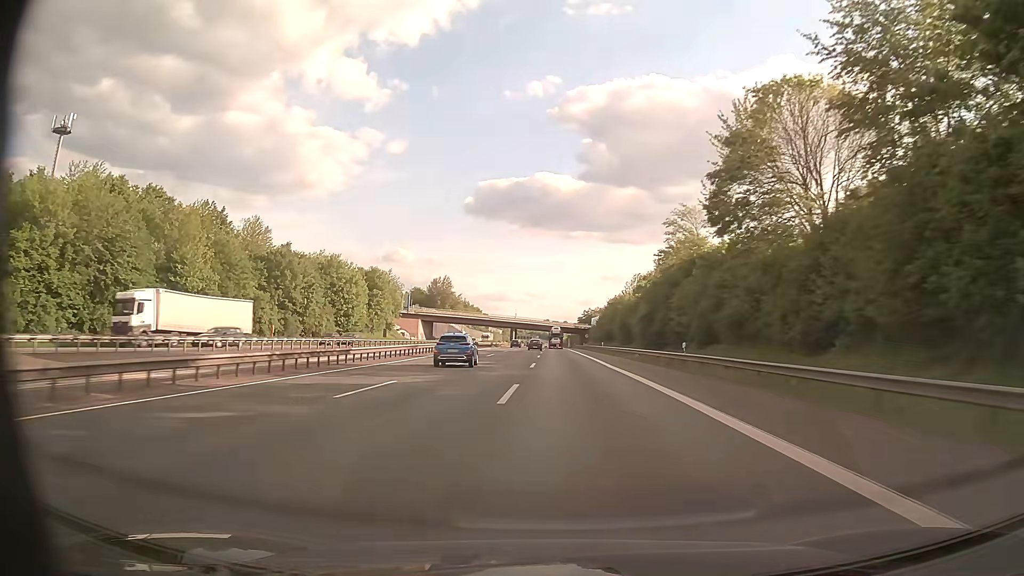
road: motorway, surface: asphalt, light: Day
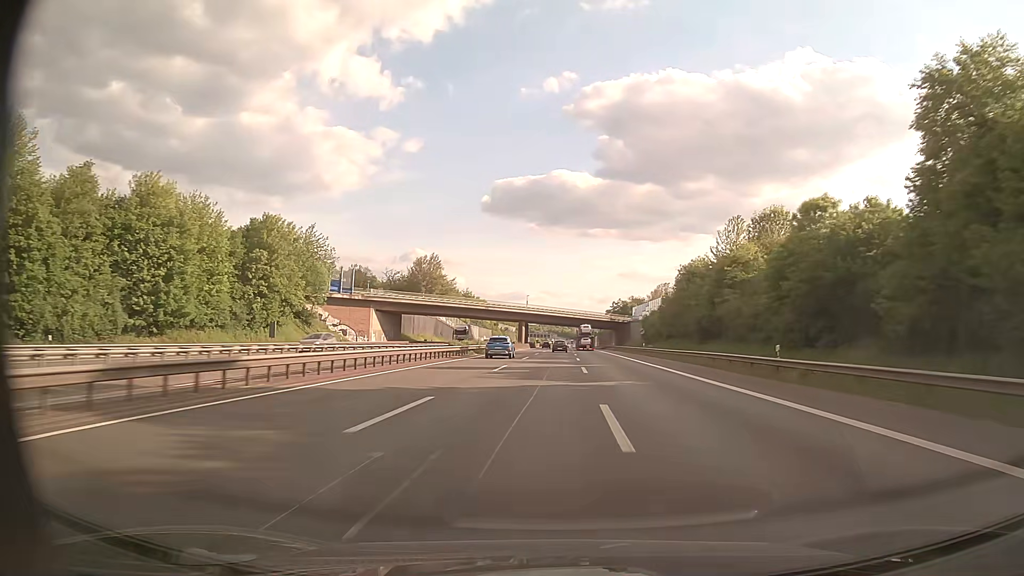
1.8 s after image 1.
(-1.6, +59.1) m; -2°
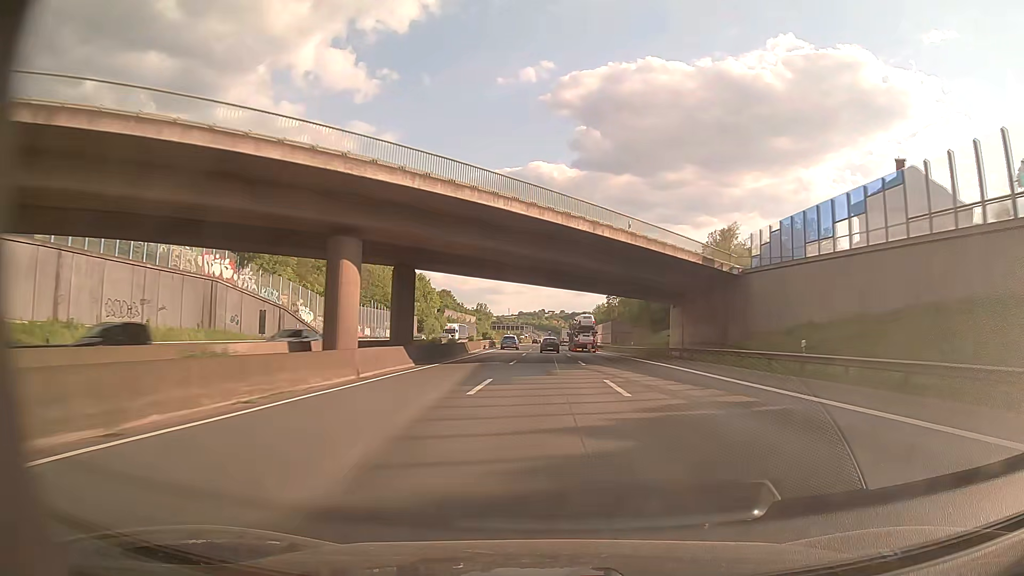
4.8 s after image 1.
(+2.0, +102.0) m; +2°
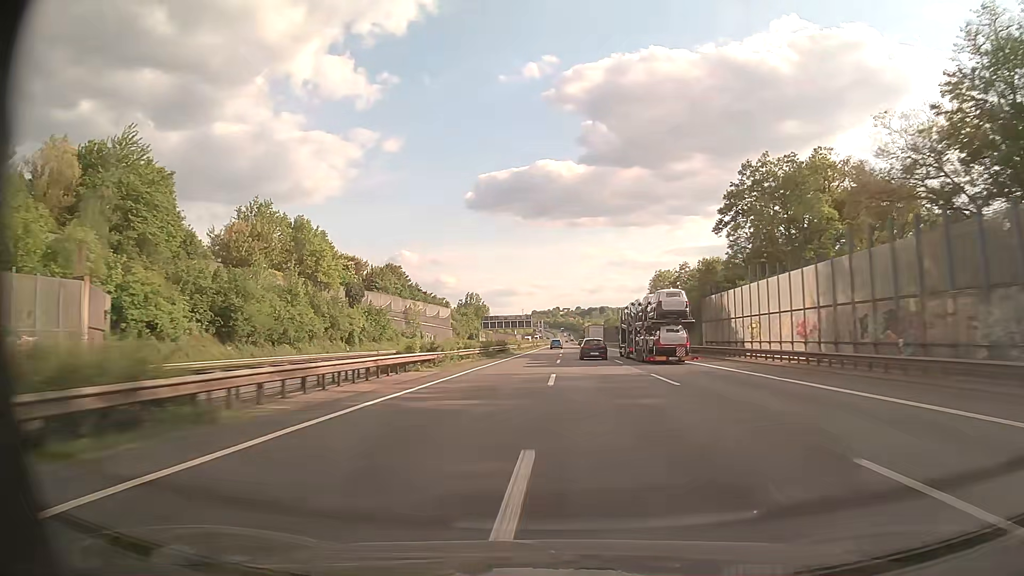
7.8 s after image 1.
(-1.5, +104.5) m; -1°
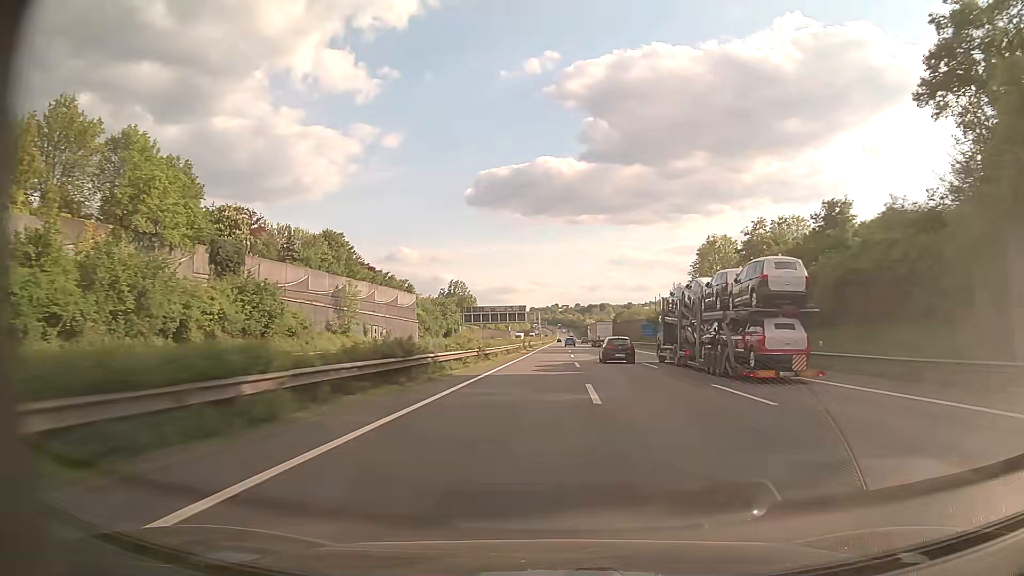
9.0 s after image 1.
(-0.1, +42.9) m; 0°
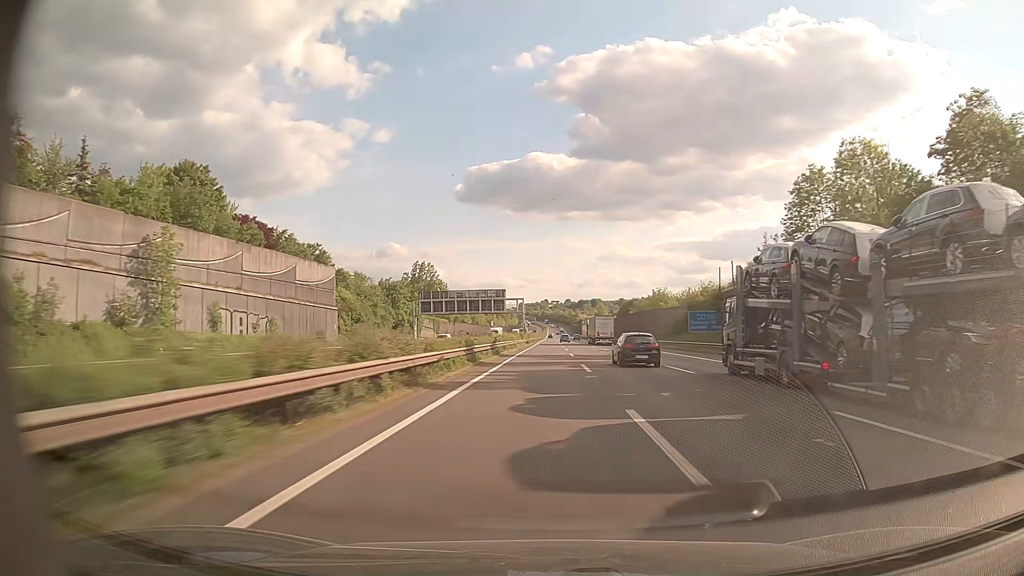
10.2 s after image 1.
(+0.4, +43.6) m; +1°
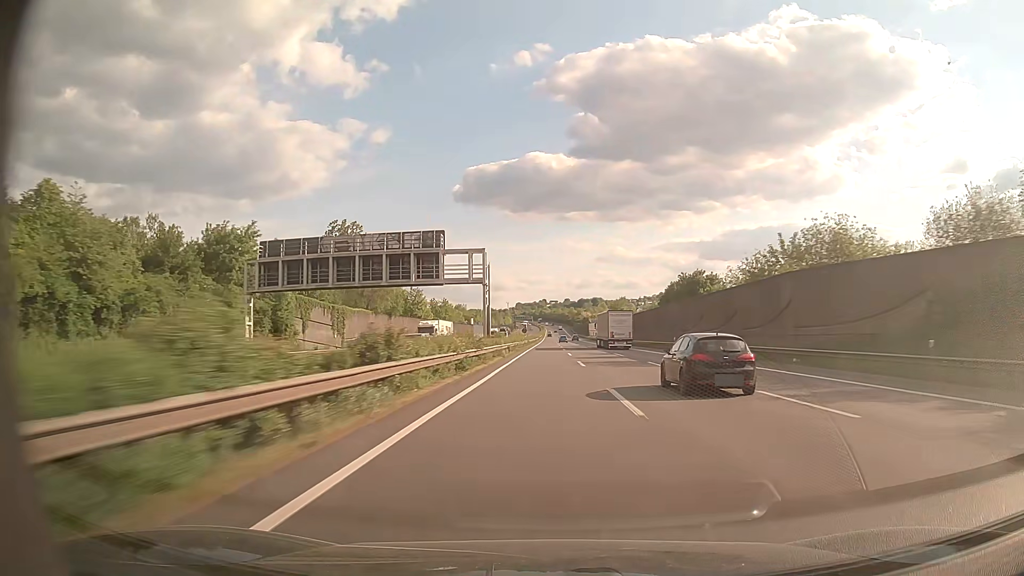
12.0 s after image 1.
(+0.4, +66.7) m; 0°
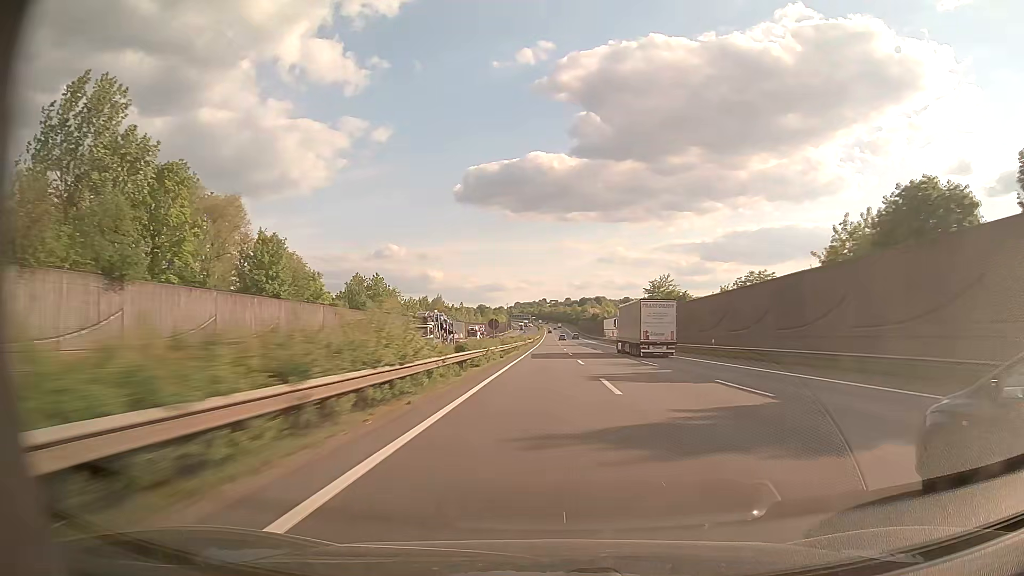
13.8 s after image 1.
(-0.2, +68.0) m; 0°
(0, +10) (0, +20) (0, +30) (0, +40) (0, +50) (0, +60) (0, +70) (0, +80) (0, +90) (0, +100) m
